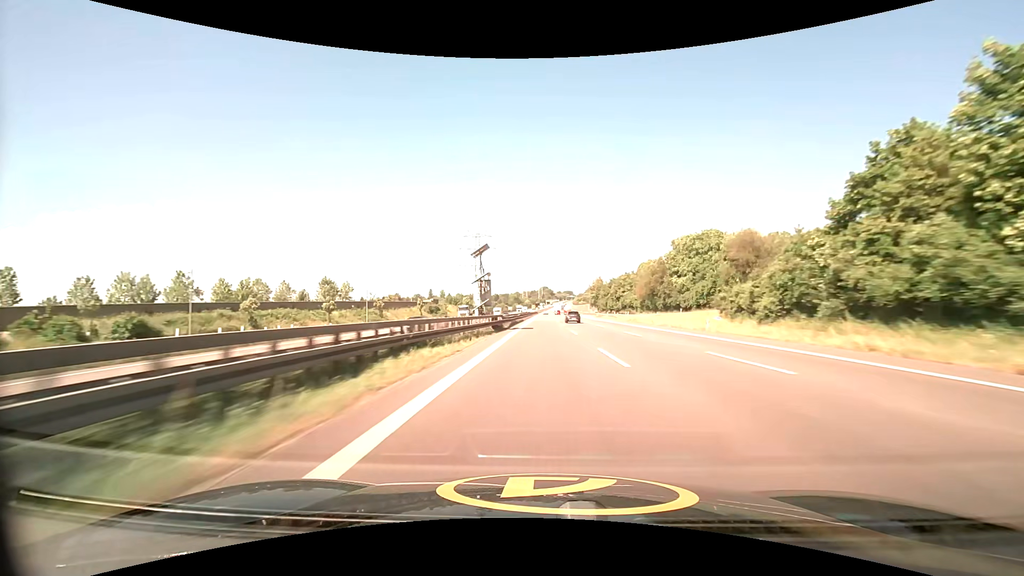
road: motorway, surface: asphalt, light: Day
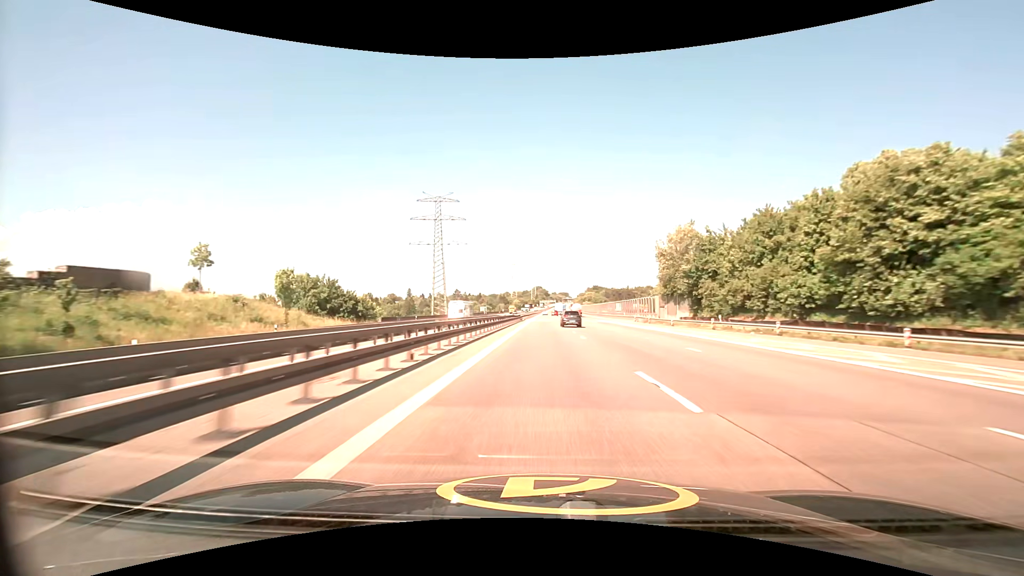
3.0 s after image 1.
(+0.7, +118.8) m; +1°
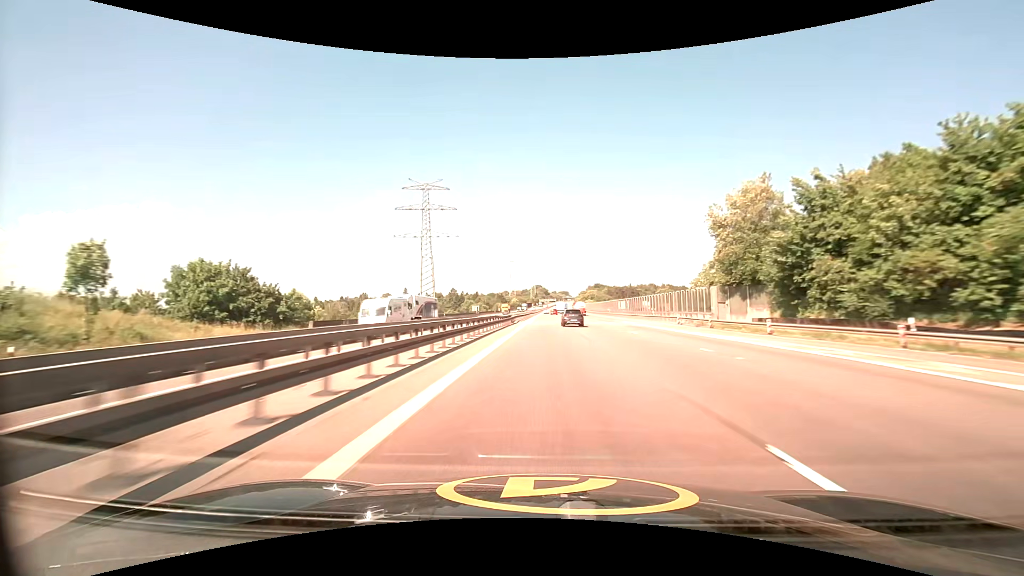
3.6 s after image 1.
(0.0, +23.2) m; 0°
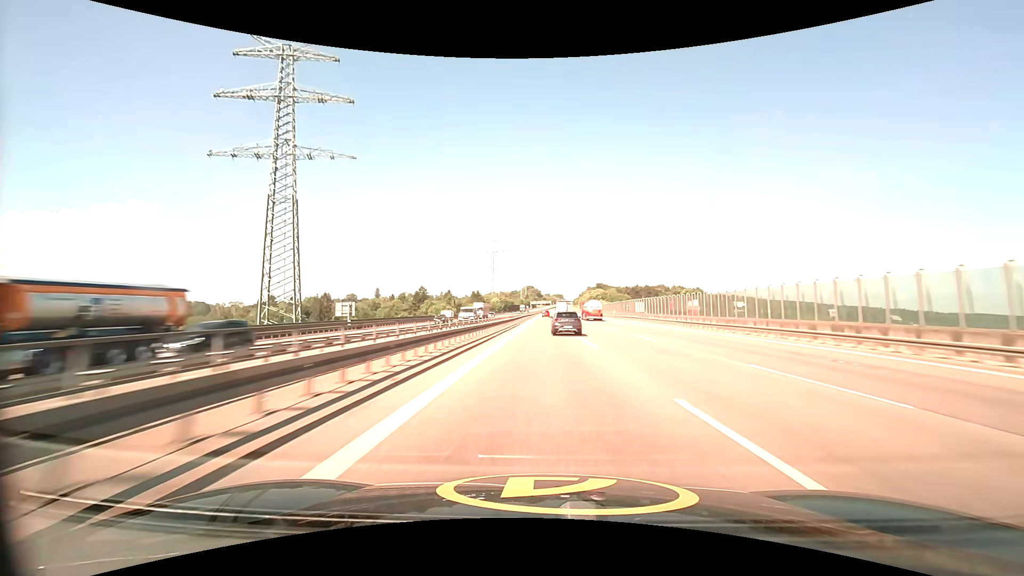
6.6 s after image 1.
(+0.8, +111.6) m; +1°
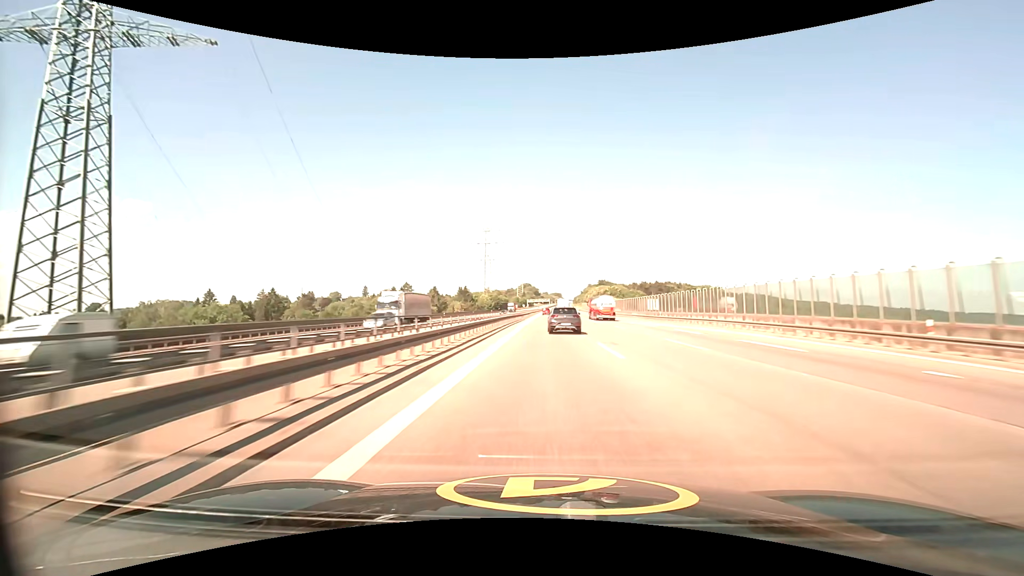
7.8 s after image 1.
(+0.1, +43.2) m; 0°
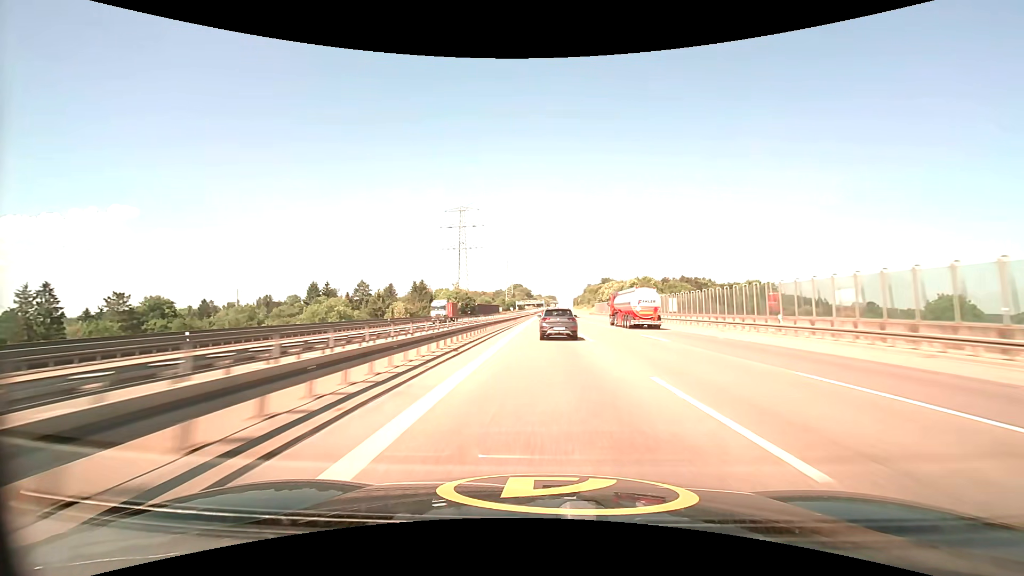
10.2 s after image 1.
(+0.7, +84.1) m; +1°
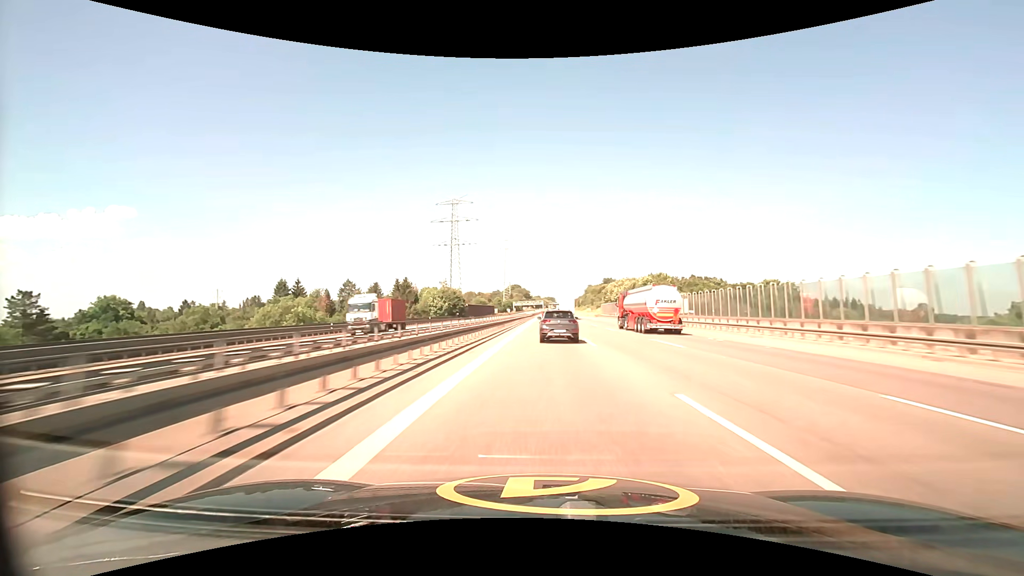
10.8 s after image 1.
(0.0, +20.7) m; 0°
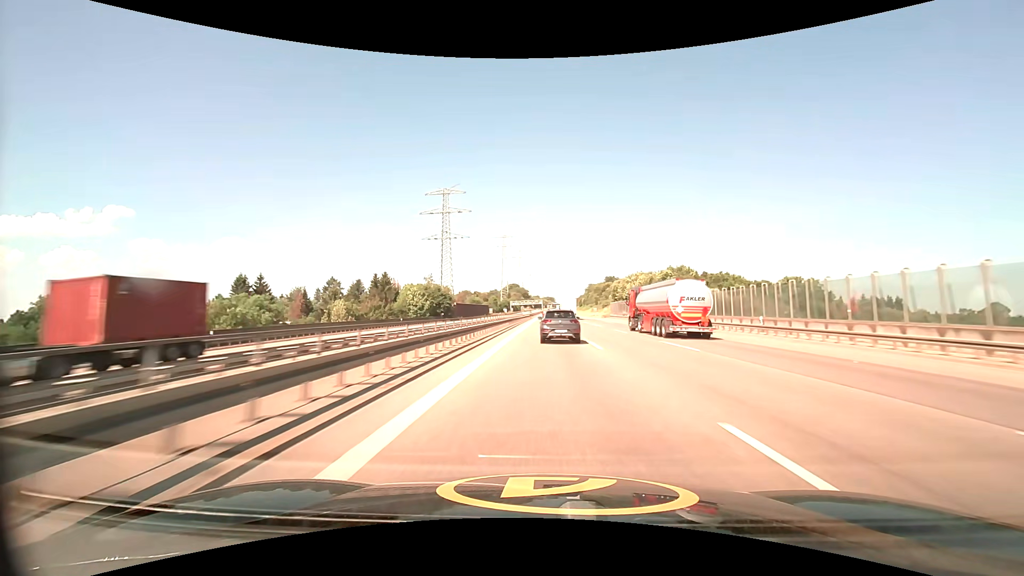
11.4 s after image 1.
(0.0, +20.6) m; 0°
(0, +10) (0, +20) (0, +30) (0, +40) (0, +50) (0, +60) (0, +70) (0, +80) (+1, +90) (+1, +100) m
